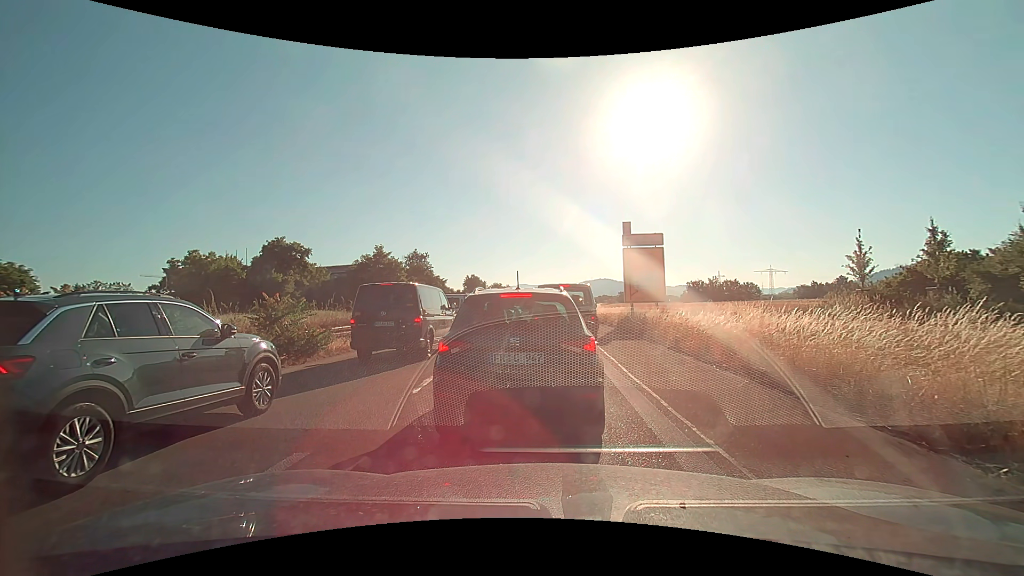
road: trunk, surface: asphalt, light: Day
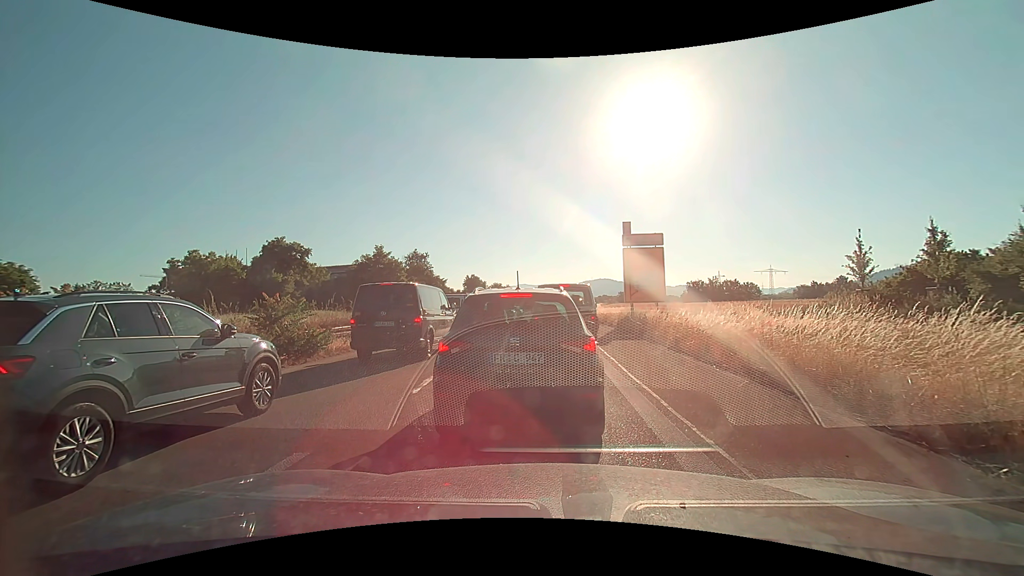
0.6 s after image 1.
(0.0, 0.0) m; 0°
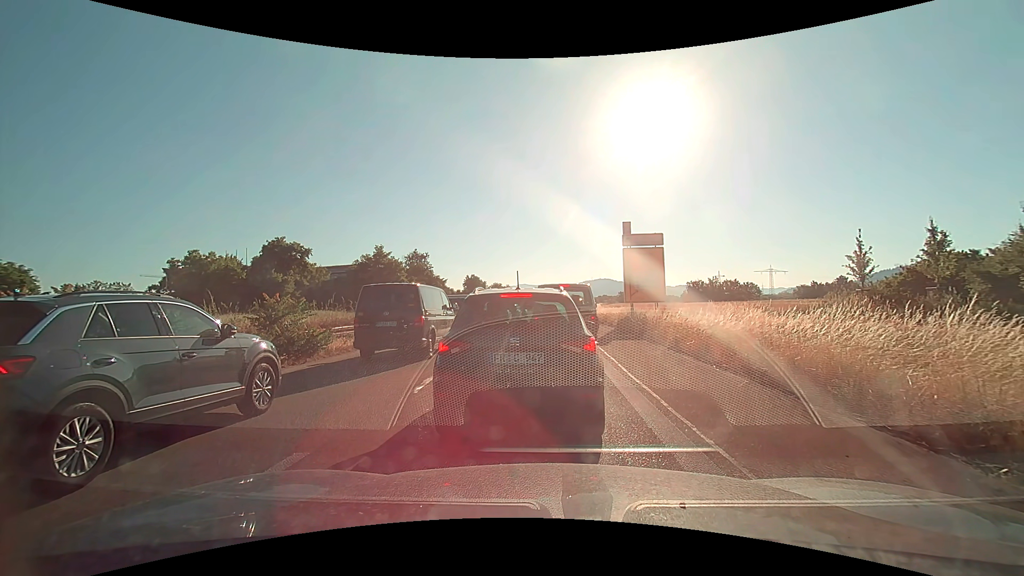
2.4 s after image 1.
(0.0, 0.0) m; 0°
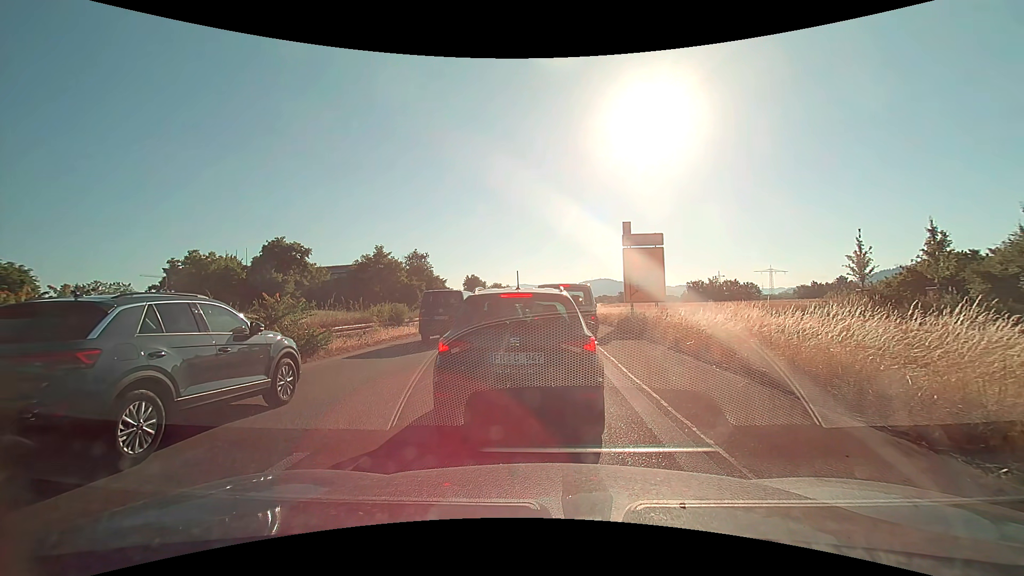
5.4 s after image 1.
(0.0, 0.0) m; 0°
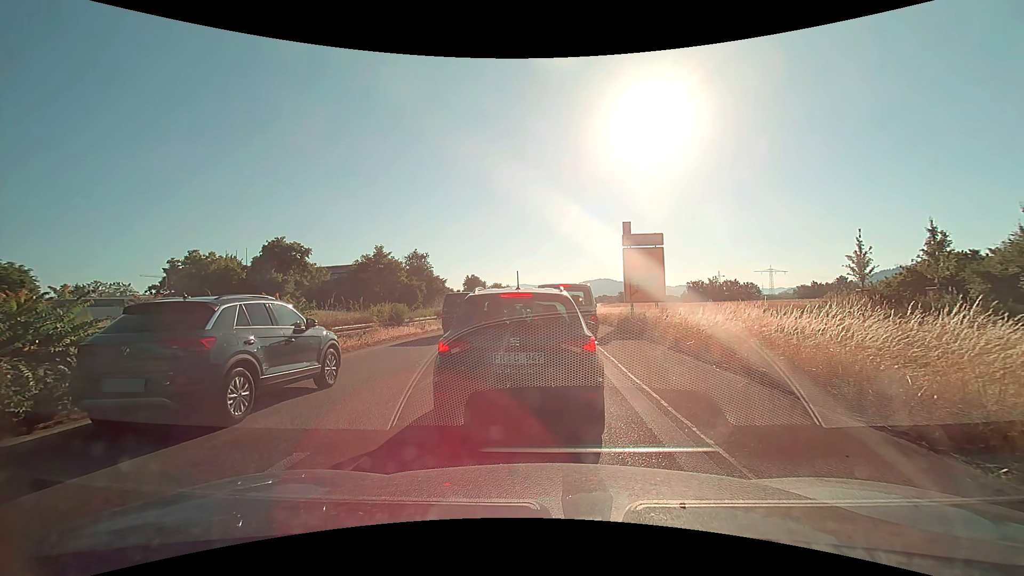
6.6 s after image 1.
(0.0, 0.0) m; 0°
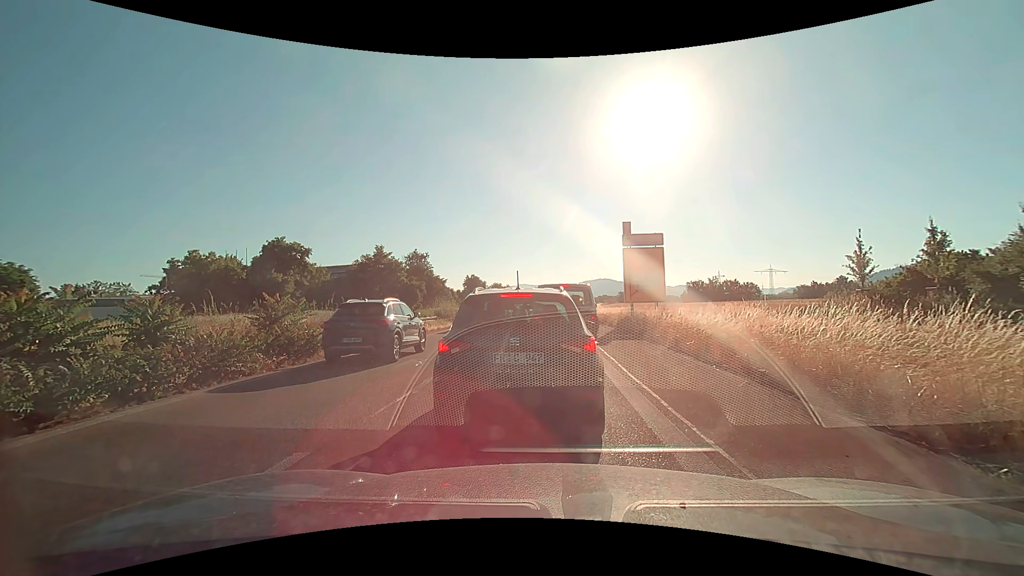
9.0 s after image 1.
(0.0, 0.0) m; 0°
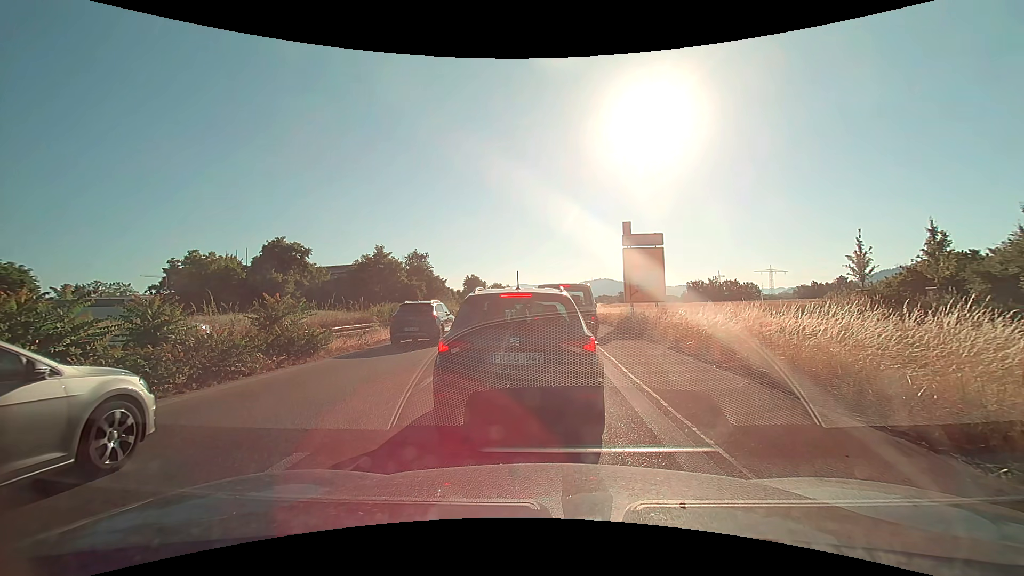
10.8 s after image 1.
(0.0, 0.0) m; 0°
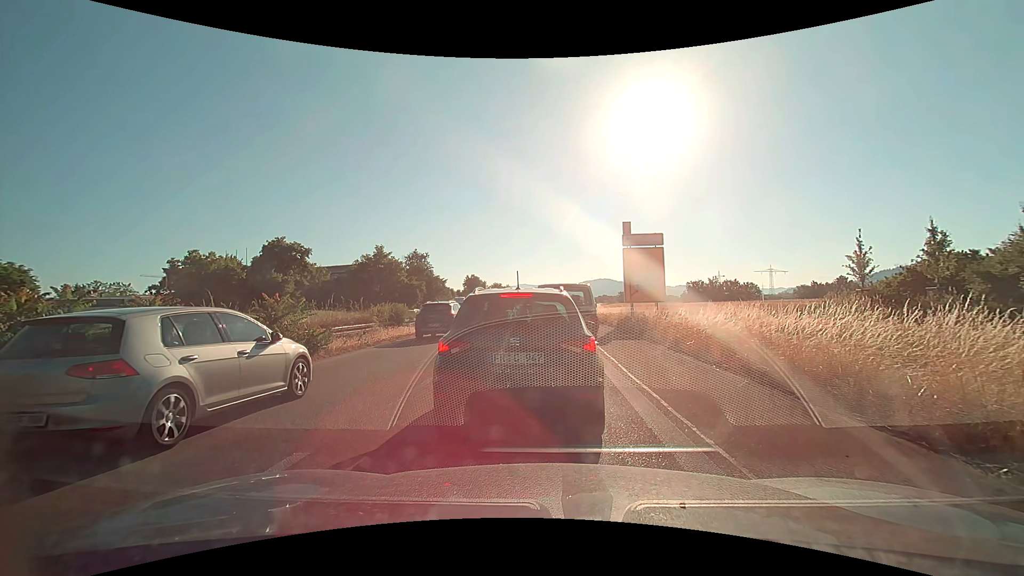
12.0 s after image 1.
(0.0, 0.0) m; 0°
